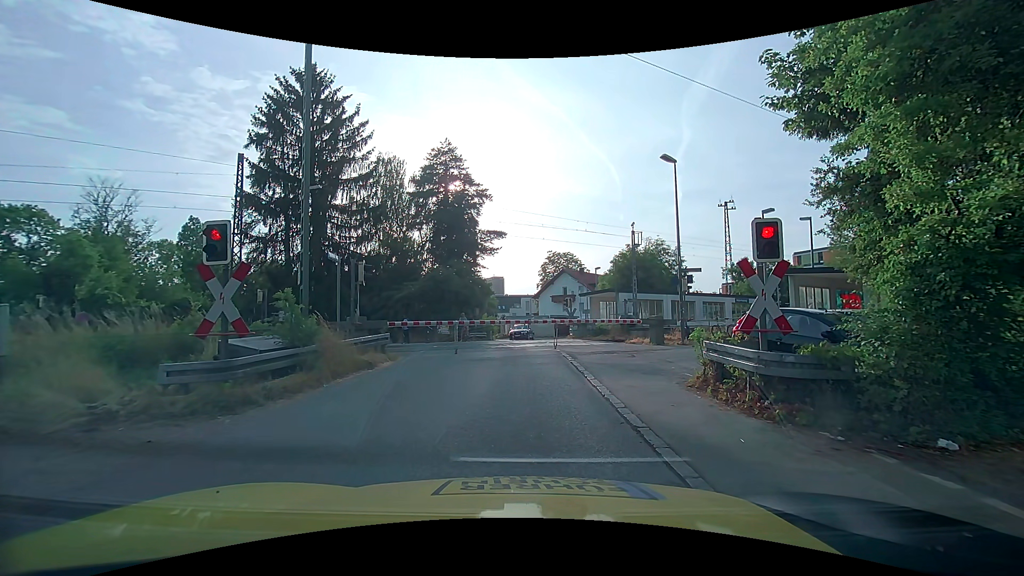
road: unclassified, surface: asphalt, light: Day
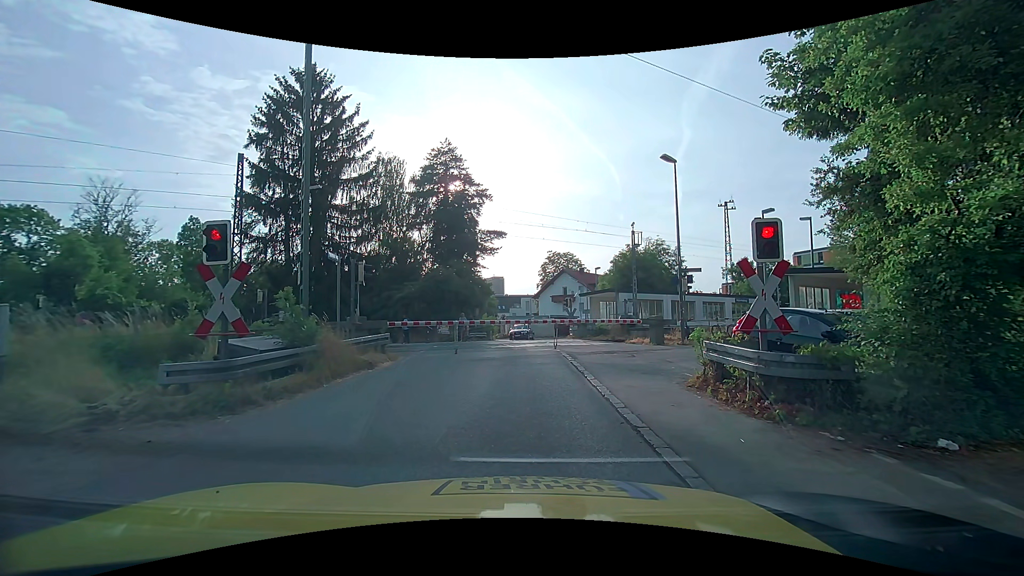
(0.0, 0.0) m; 0°
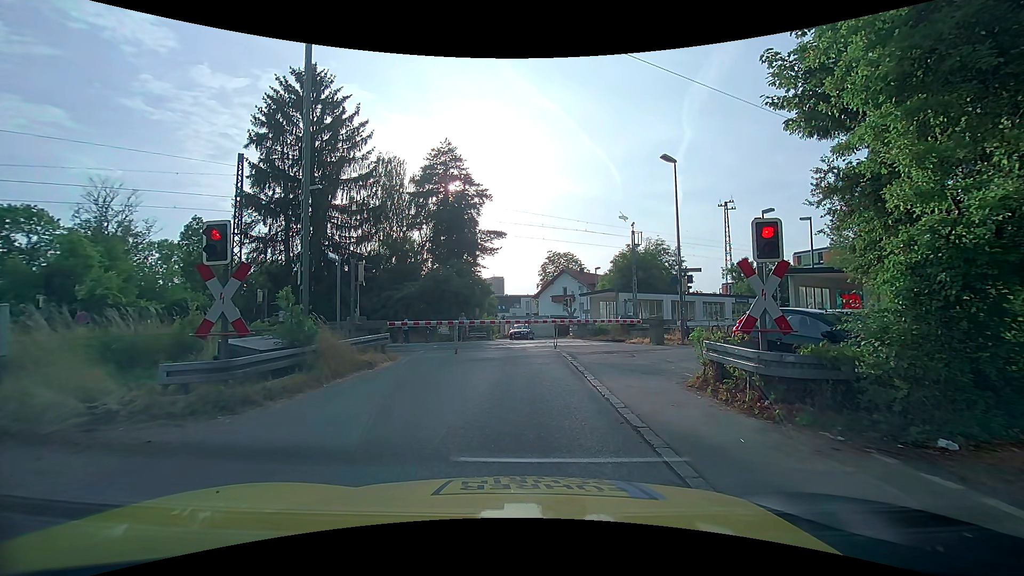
(0.0, 0.0) m; 0°
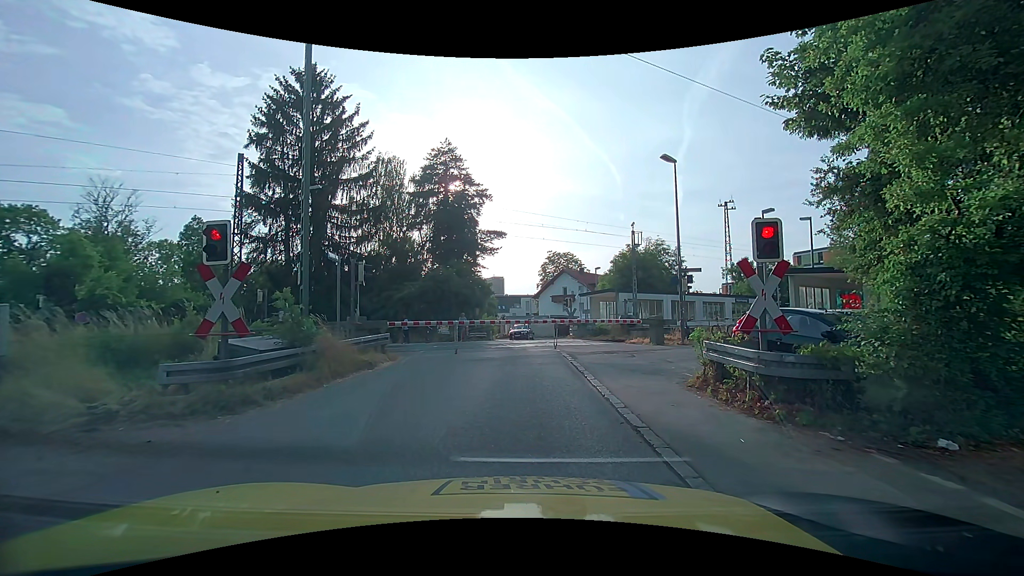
(0.0, 0.0) m; 0°
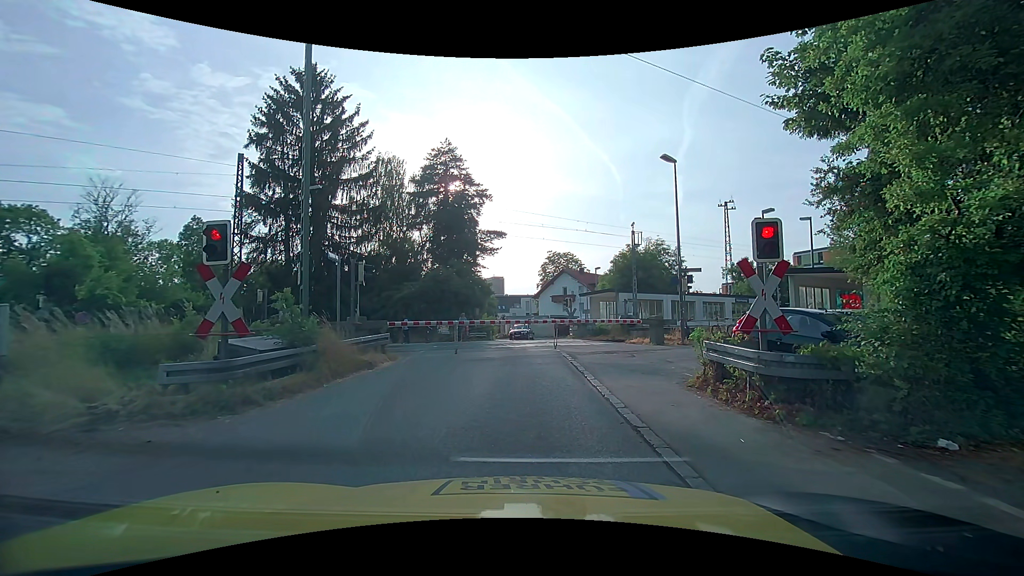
(0.0, 0.0) m; 0°
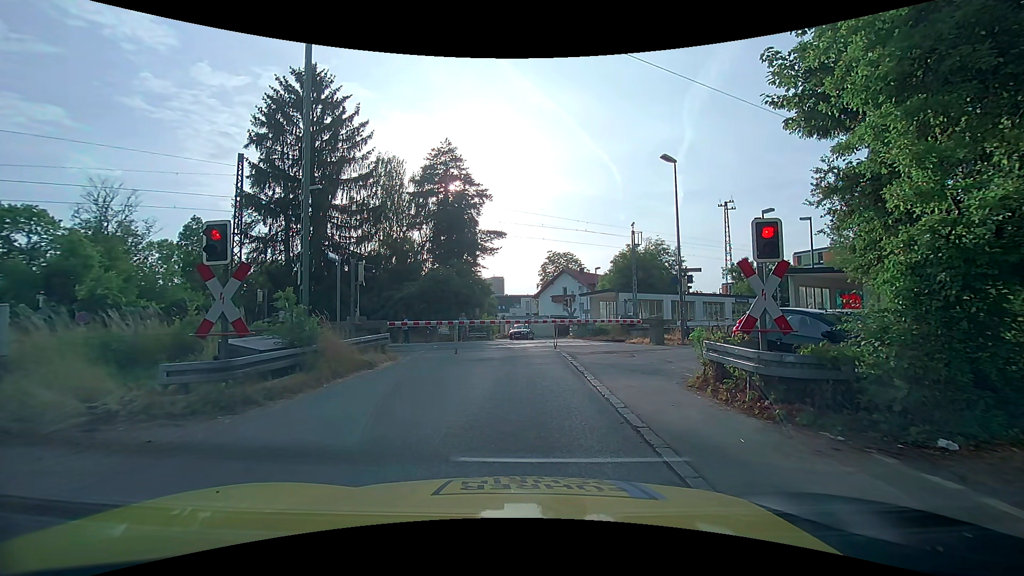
(0.0, 0.0) m; 0°
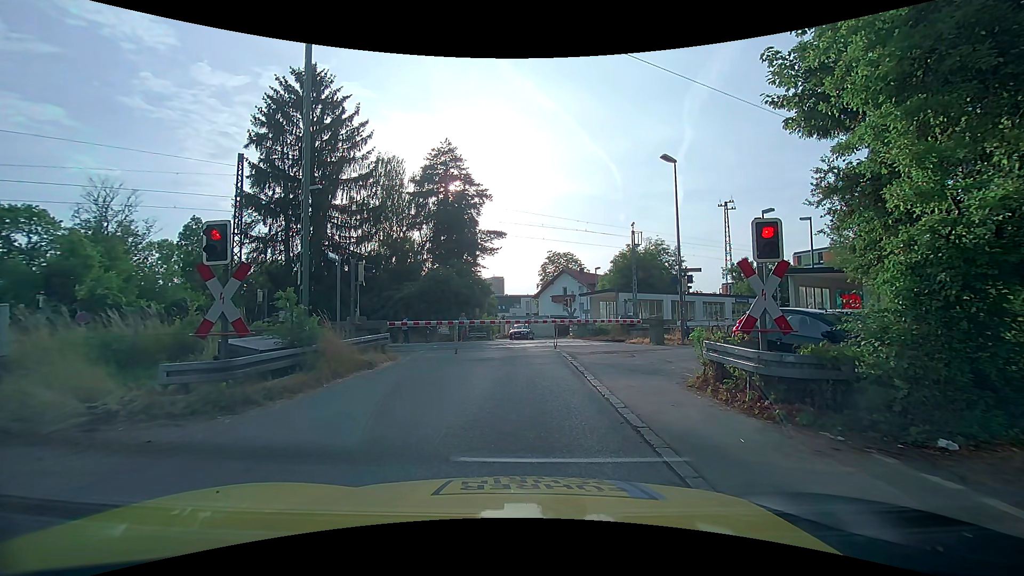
(0.0, 0.0) m; 0°
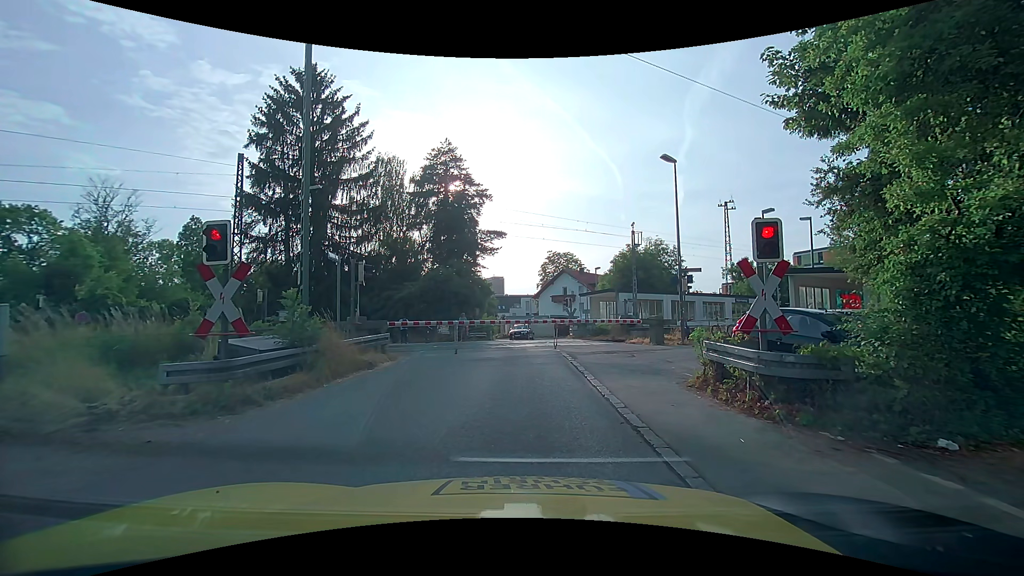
(0.0, 0.0) m; 0°
